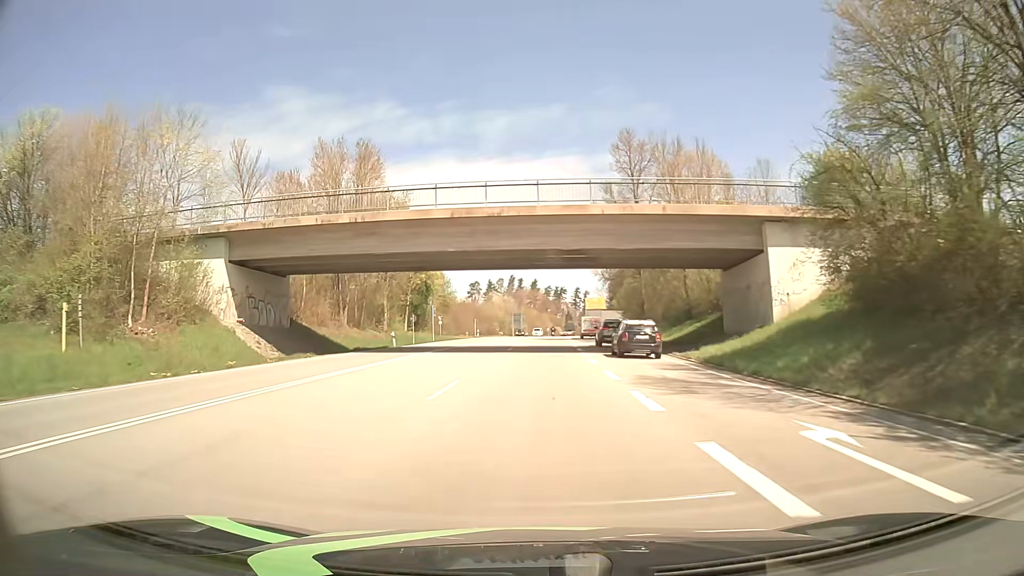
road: primary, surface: asphalt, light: Day
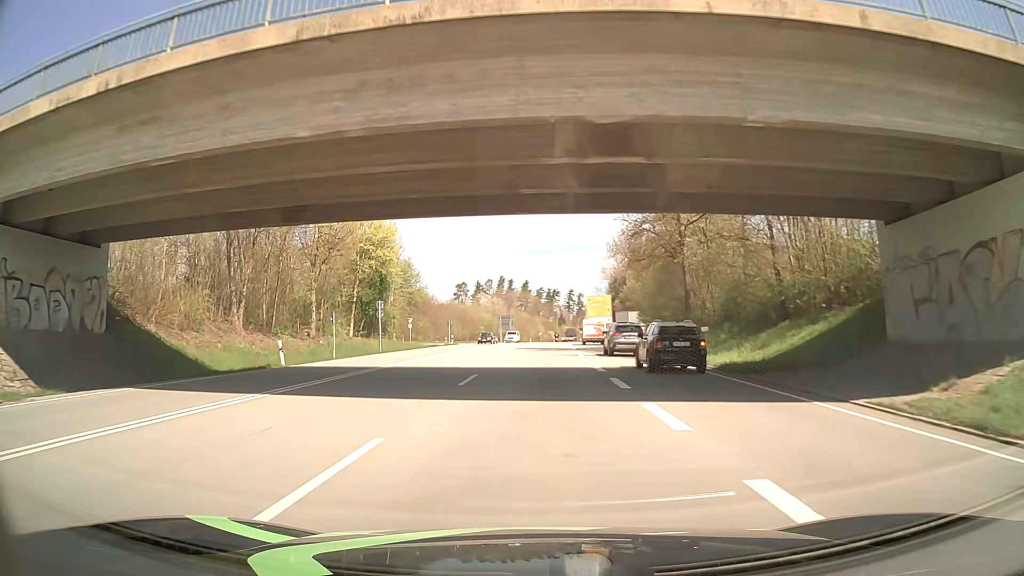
(+0.1, +20.4) m; +1°
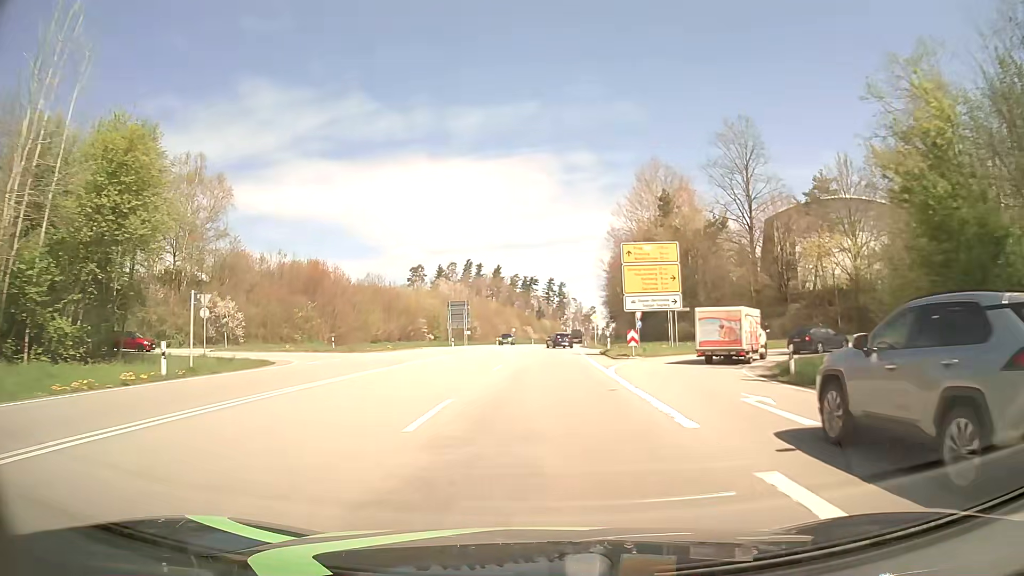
(+0.5, +55.5) m; +2°
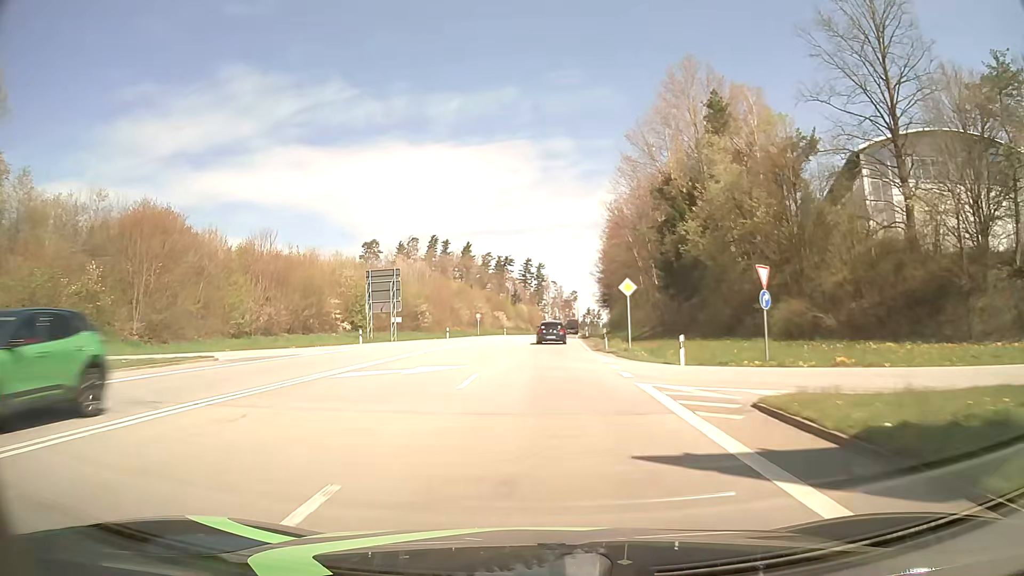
(+0.6, +35.2) m; +2°
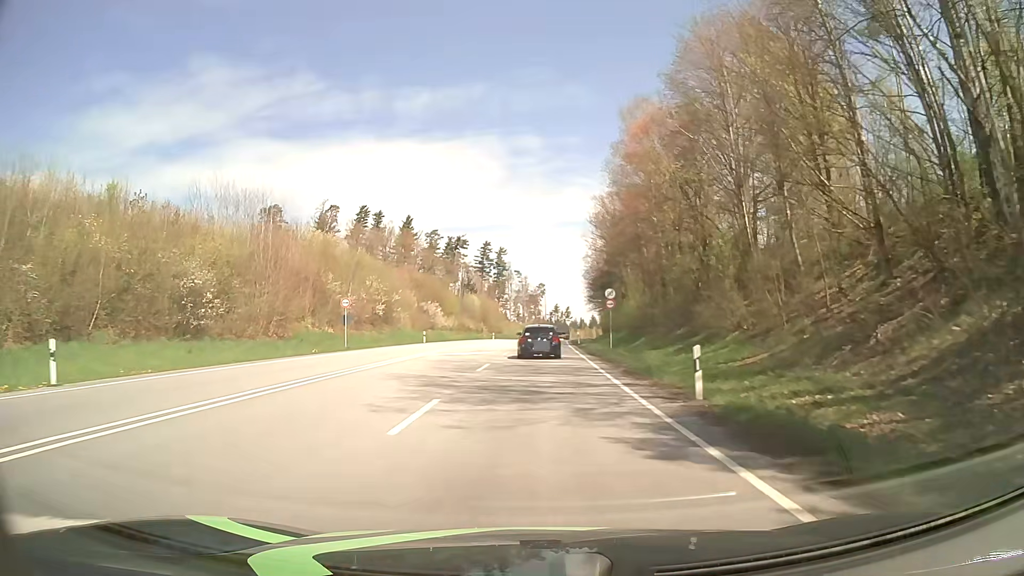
(+1.5, +52.9) m; +3°
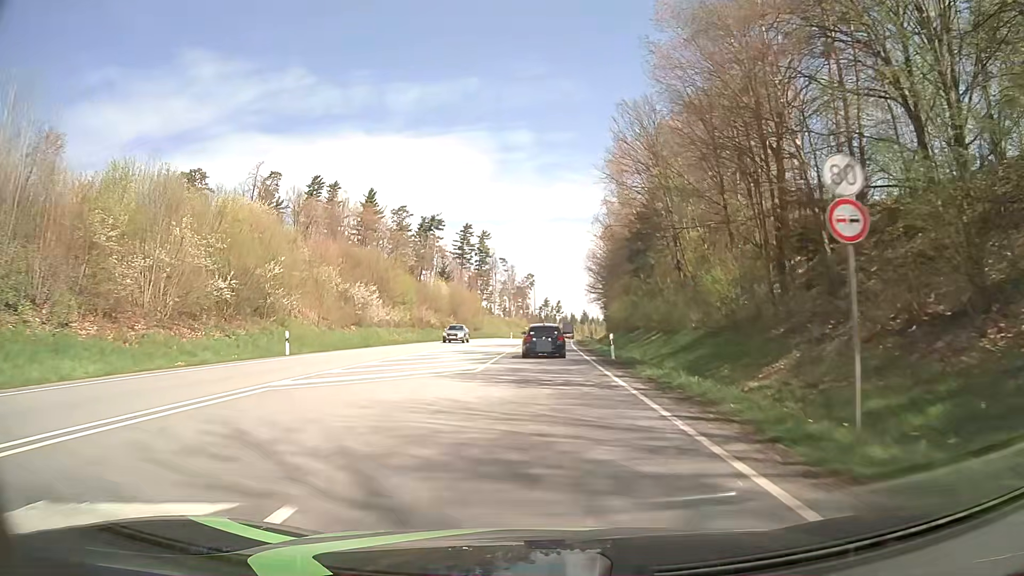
(+0.3, +31.6) m; +1°
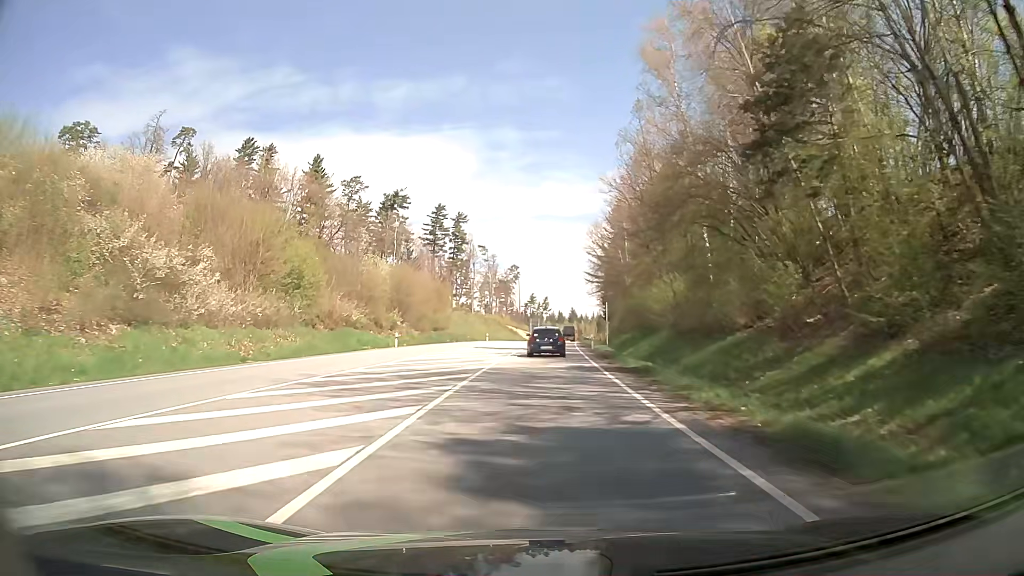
(+0.2, +31.0) m; +1°
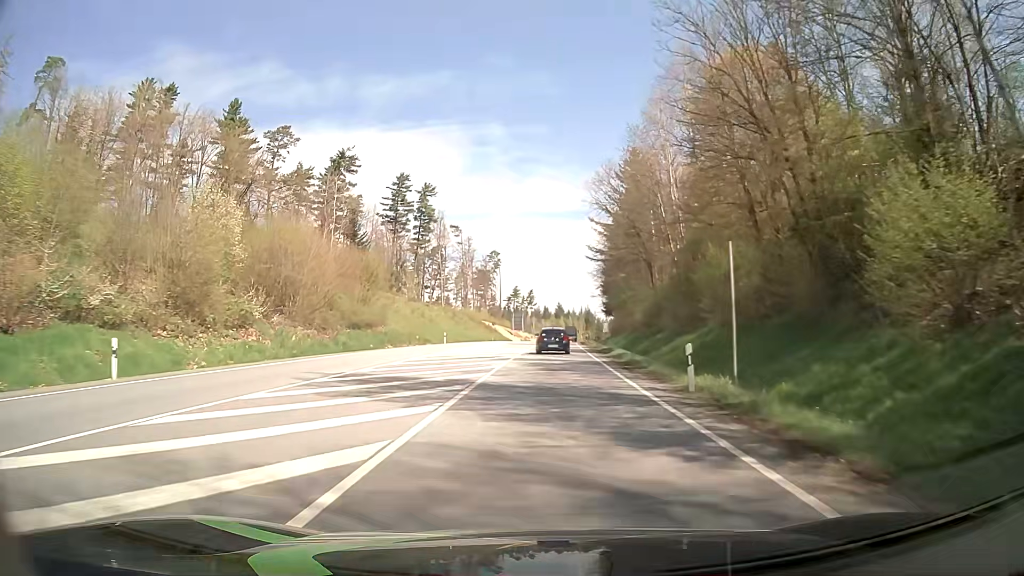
(+0.3, +32.0) m; +1°
(0, +10) (0, +20) (0, +30) (+1, +40) (+1, +50) (+2, +60) (+2, +70) (+3, +80) (+4, +90) (+5, +100) m
